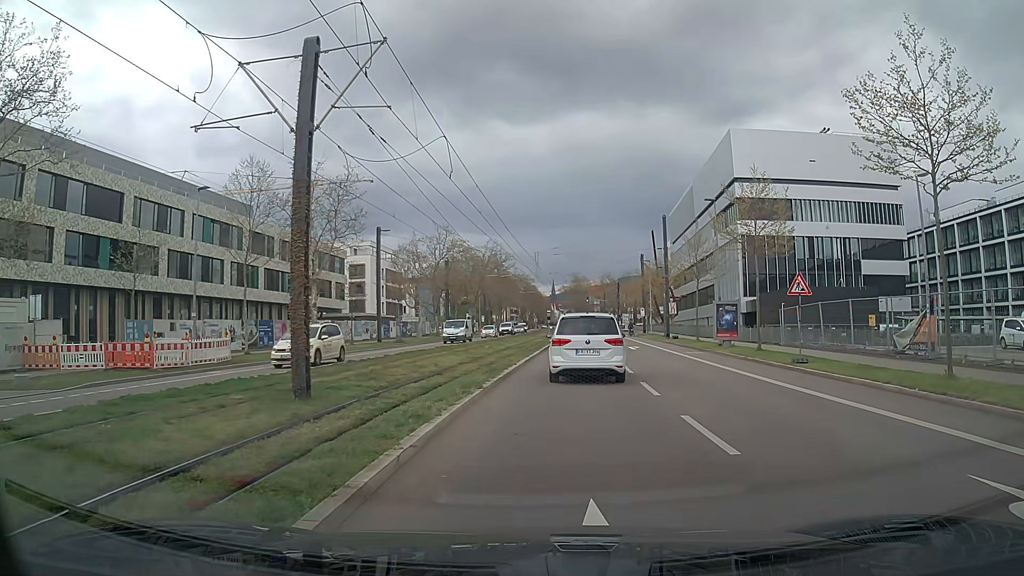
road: secondary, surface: asphalt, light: Day
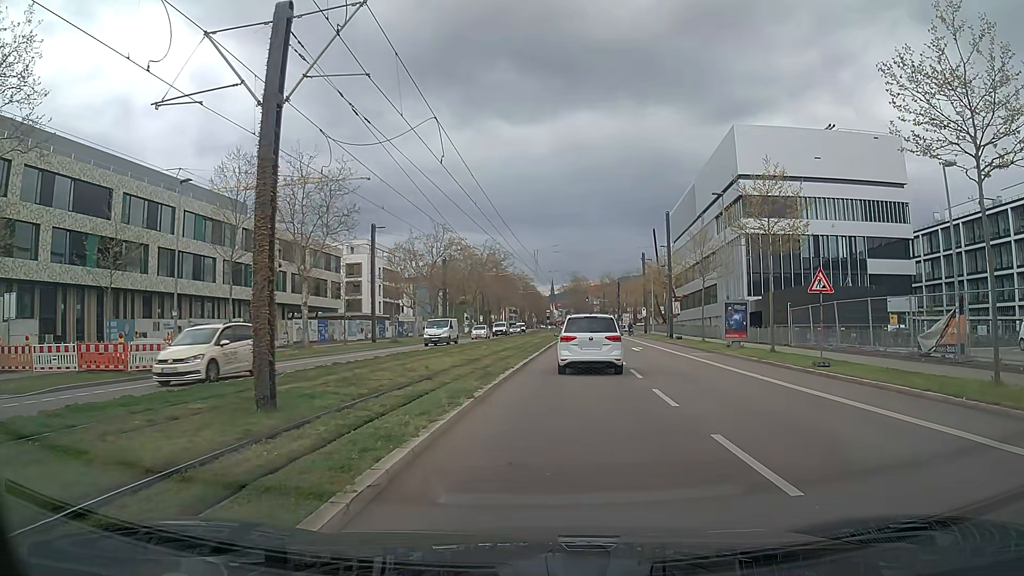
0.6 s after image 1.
(0.0, +1.9) m; +2°
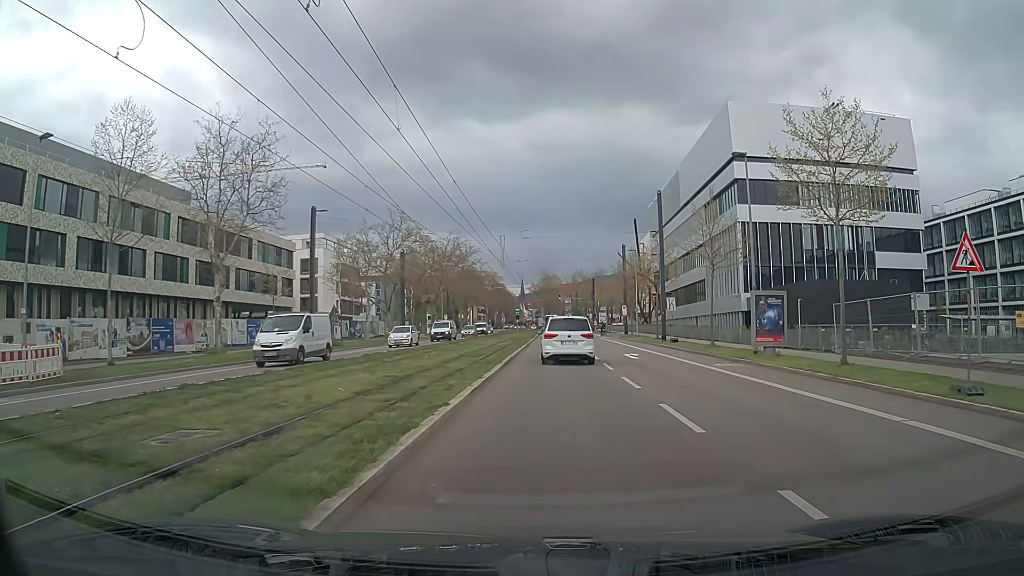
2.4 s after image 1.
(+0.1, +9.3) m; +2°
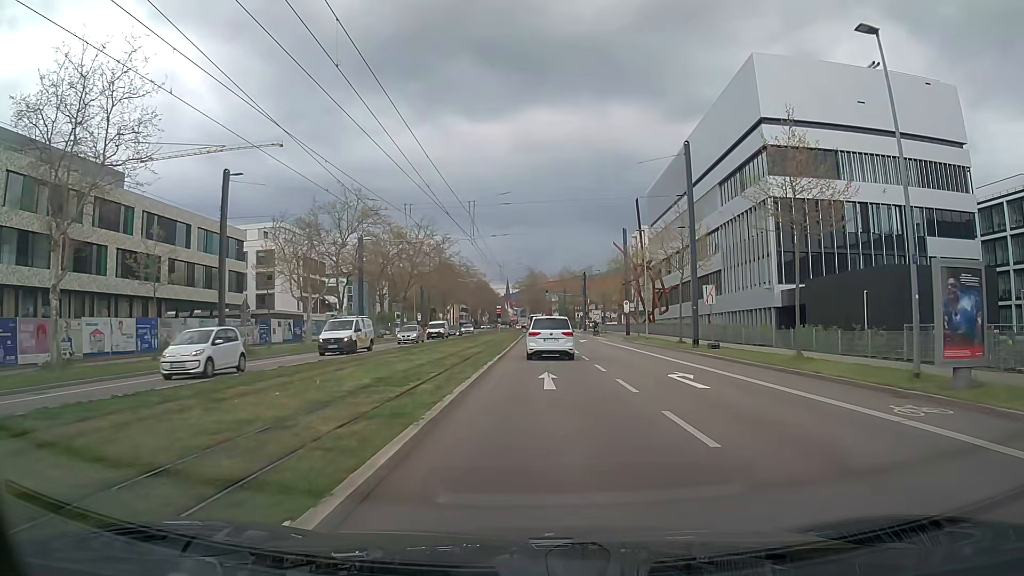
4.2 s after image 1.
(+0.1, +13.4) m; +1°
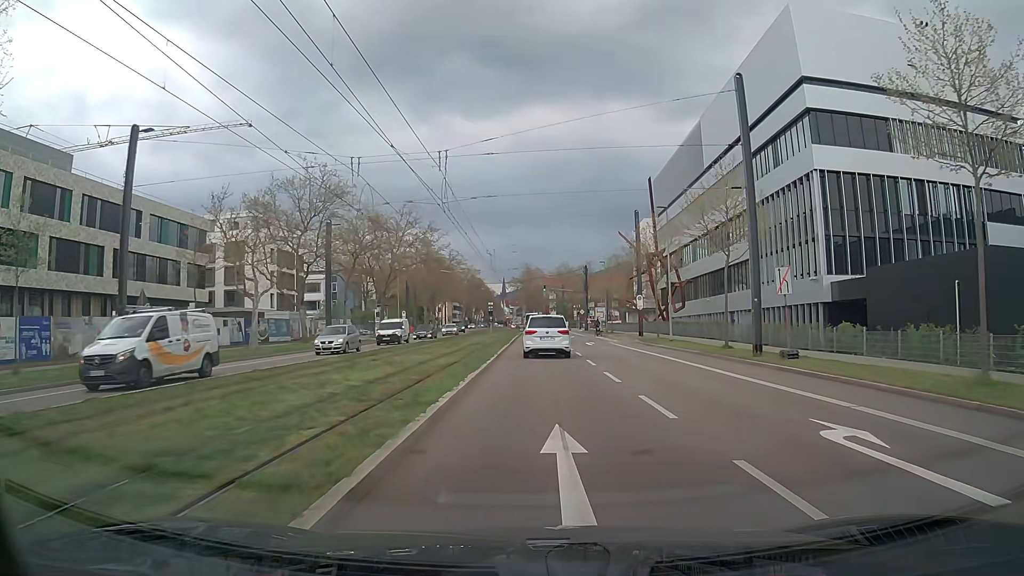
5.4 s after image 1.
(0.0, +10.0) m; 0°
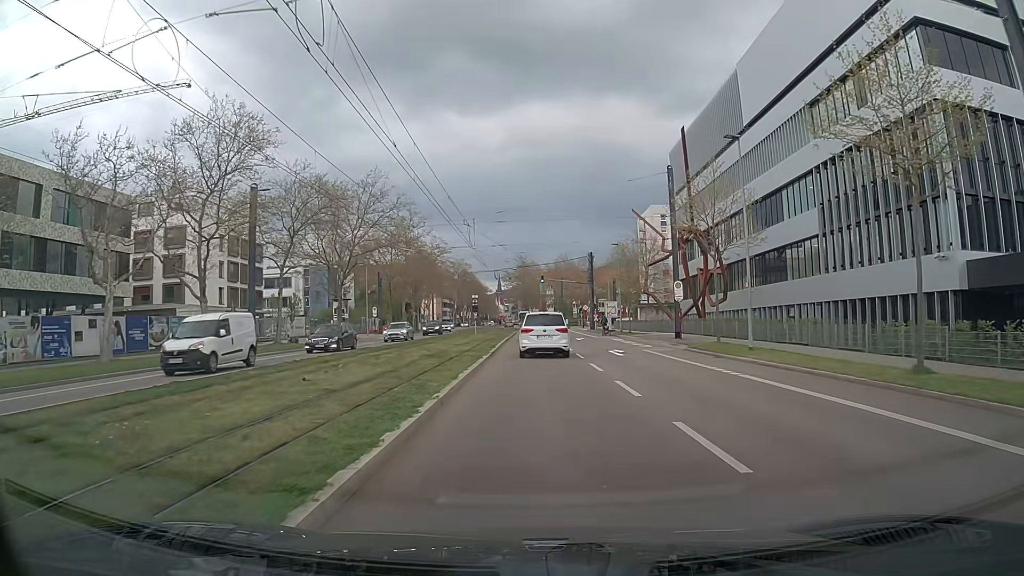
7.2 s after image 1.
(0.0, +15.8) m; 0°
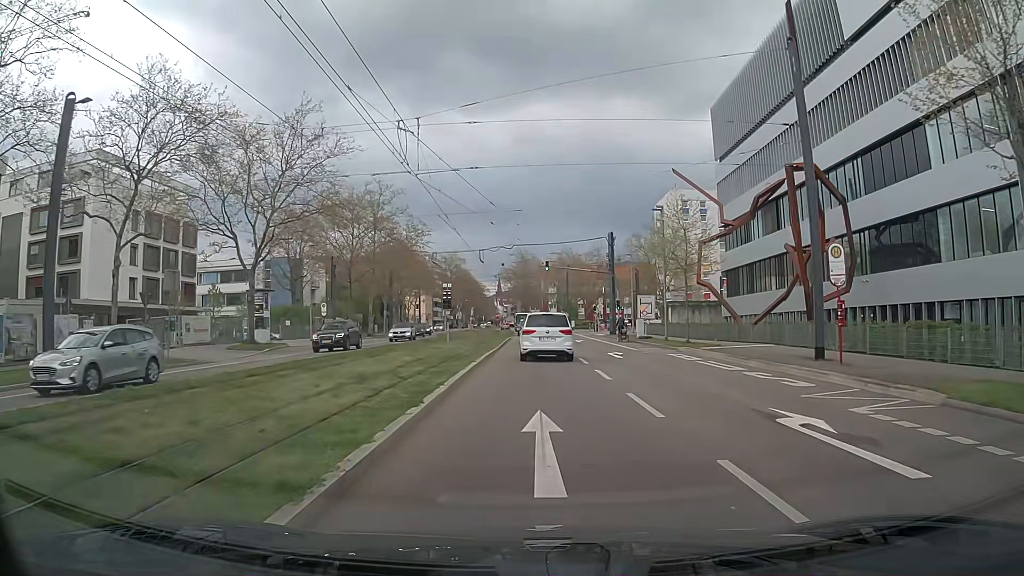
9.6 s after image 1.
(0.0, +20.5) m; 0°
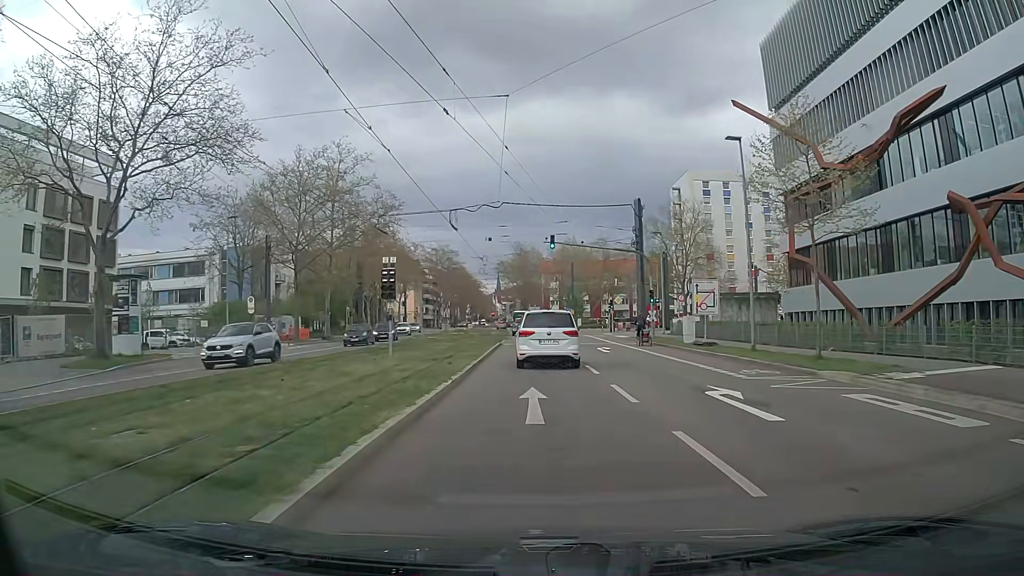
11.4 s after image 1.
(0.0, +16.5) m; 0°
(0, +10) (0, +20) (0, +30) (0, +40) (0, +50) (0, +60) (-1, +70) (-1, +80) (-1, +90) (-2, +100) m
